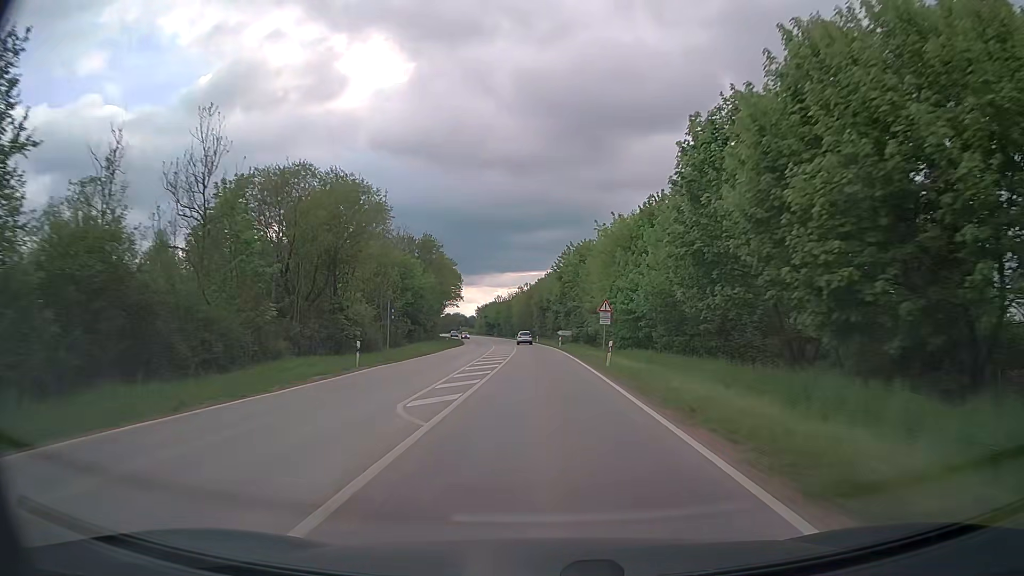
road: secondary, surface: asphalt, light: Day
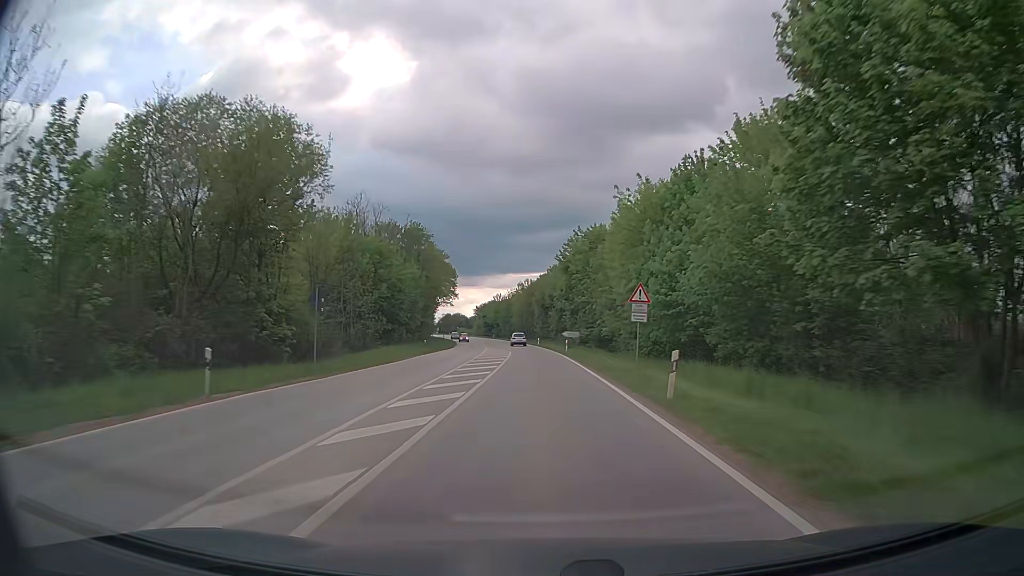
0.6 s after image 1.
(0.0, +12.6) m; 0°
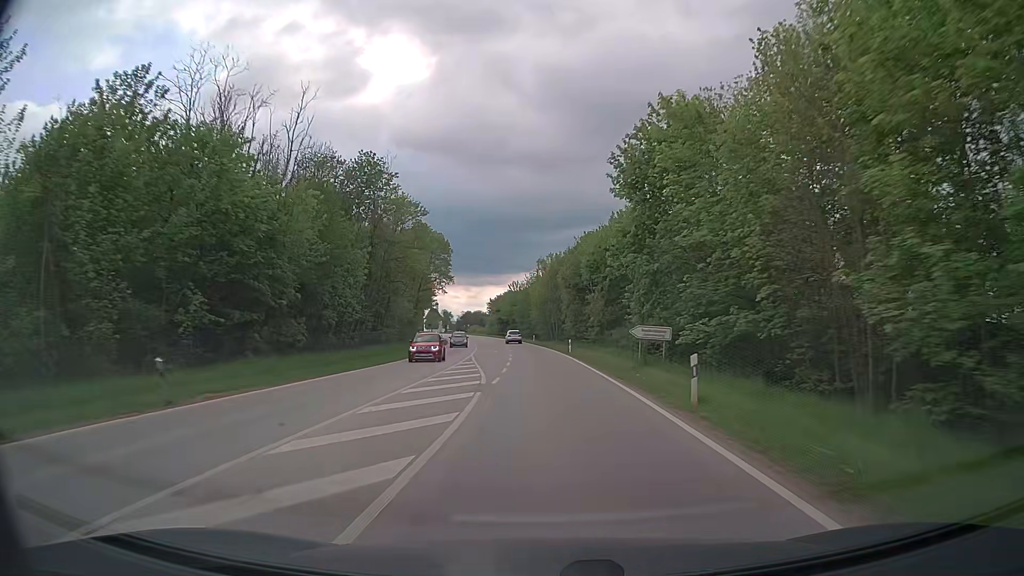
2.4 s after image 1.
(-0.6, +37.8) m; -2°
(0, +10) (0, +20) (0, +30) (-1, +40) (-1, +50) (-2, +60) (-3, +70) (-4, +80) (-5, +90) (-6, +100) m
